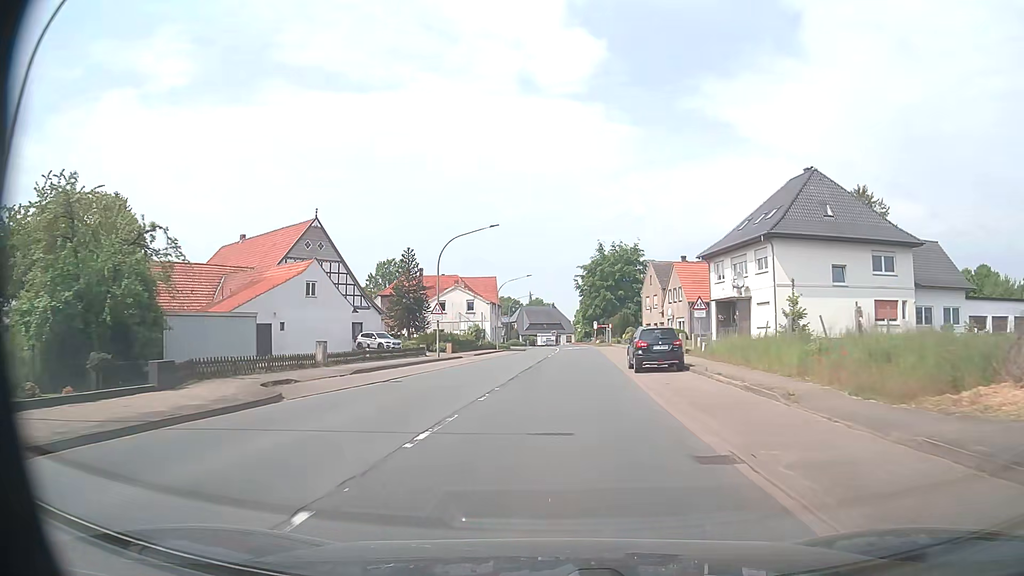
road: primary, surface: asphalt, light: Day
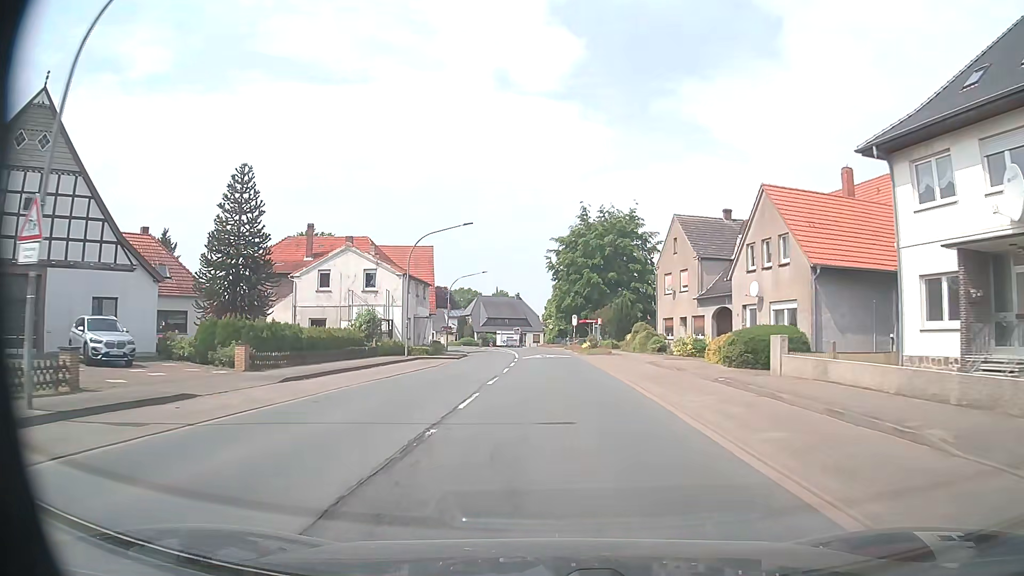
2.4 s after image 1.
(+0.9, +32.2) m; +2°
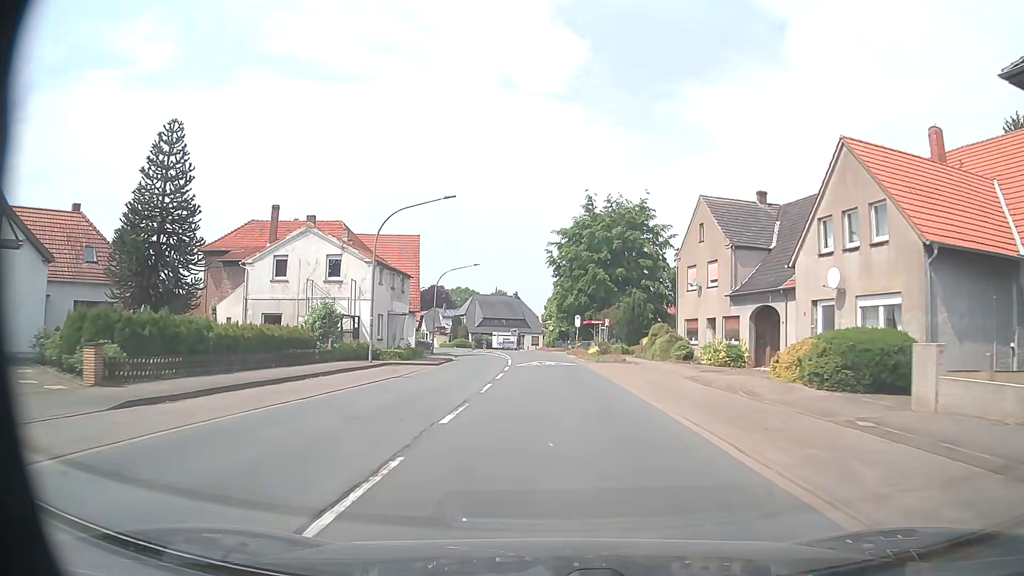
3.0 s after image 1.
(0.0, +8.1) m; 0°
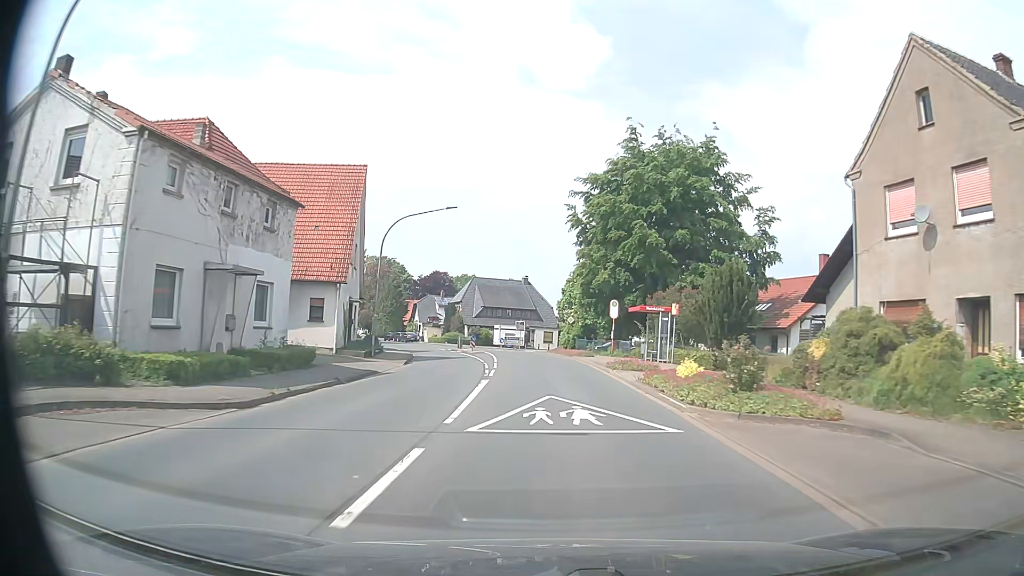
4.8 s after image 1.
(-0.1, +24.2) m; -1°
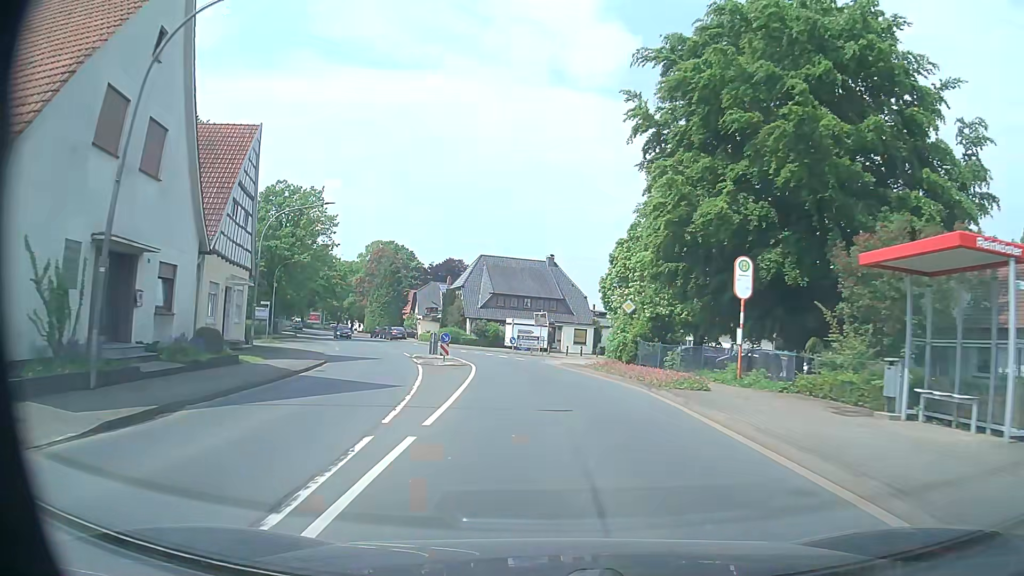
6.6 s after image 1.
(-0.4, +24.3) m; -2°
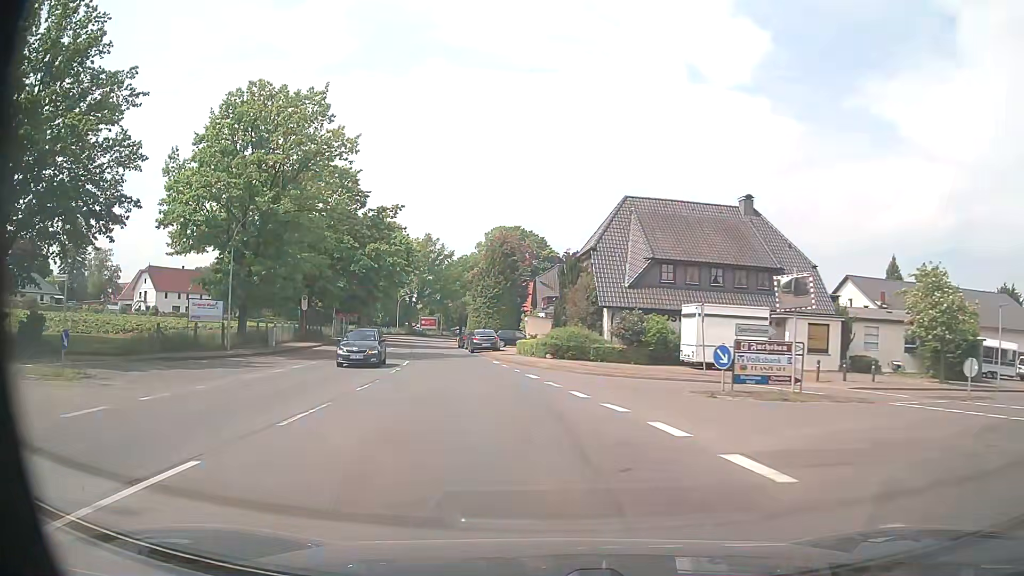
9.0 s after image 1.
(-2.8, +32.3) m; -12°
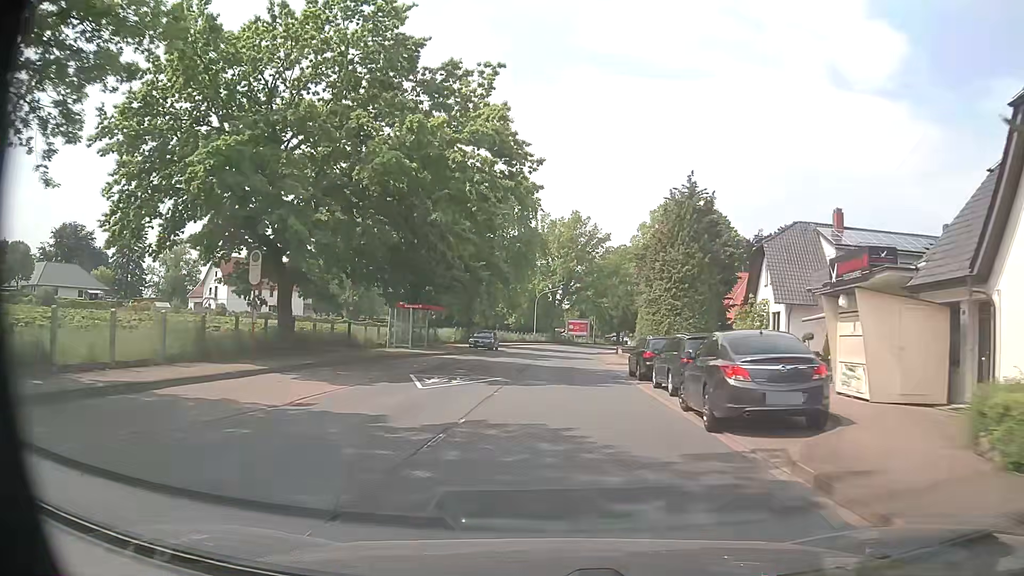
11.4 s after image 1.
(-5.0, +32.0) m; -14°
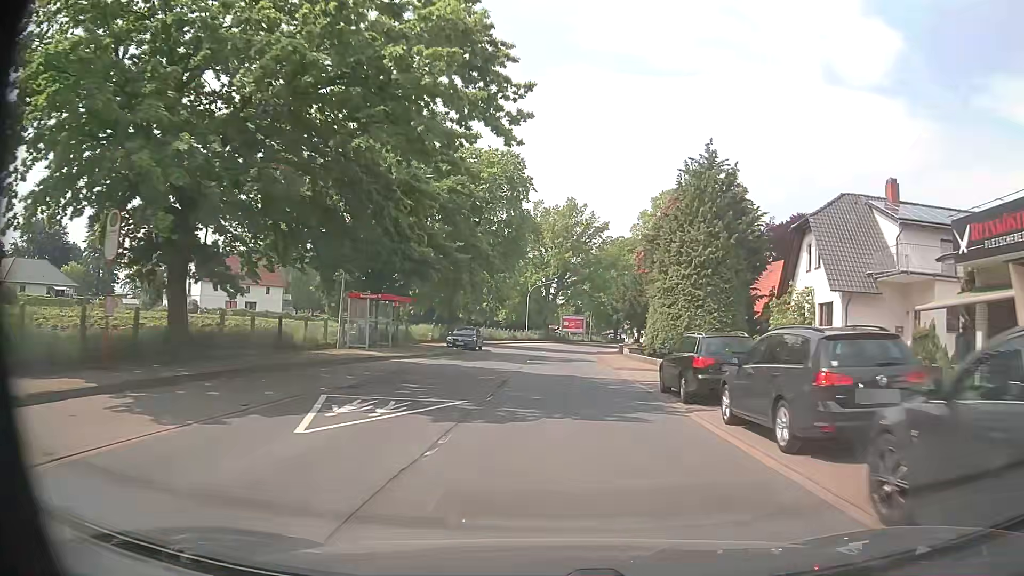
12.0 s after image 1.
(0.0, +8.1) m; +1°
(0, +10) (0, +20) (+1, +30) (+1, +40) (+1, +50) (+2, +60) (+4, +70) (+5, +80) (+7, +89) (+10, +99) m
